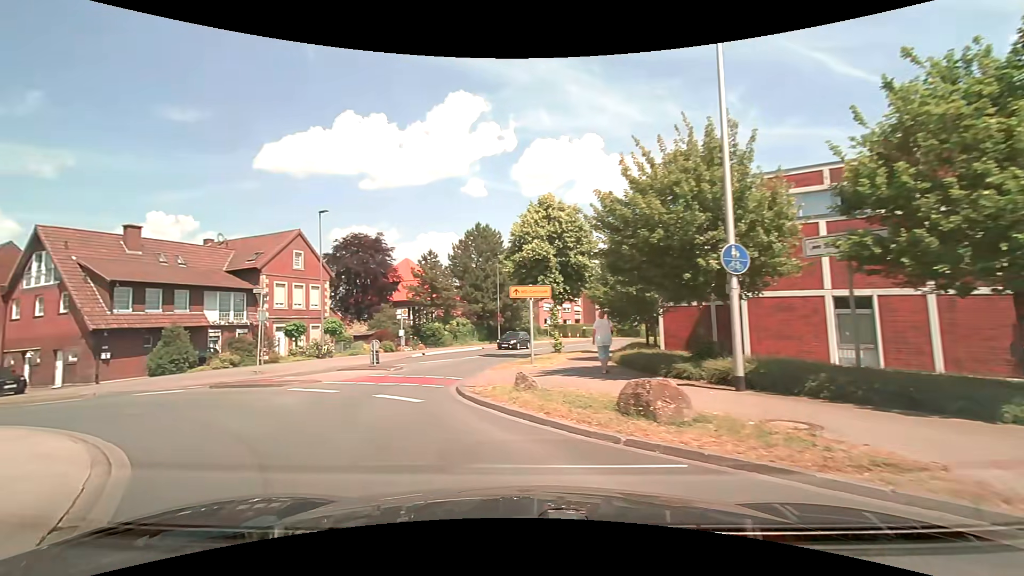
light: Day
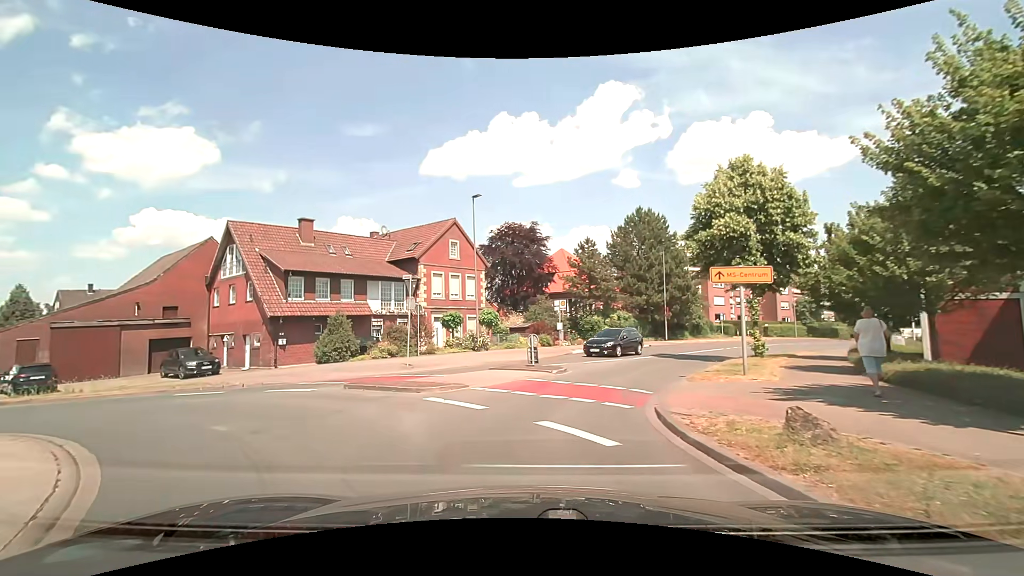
(-0.7, +4.1) m; -19°
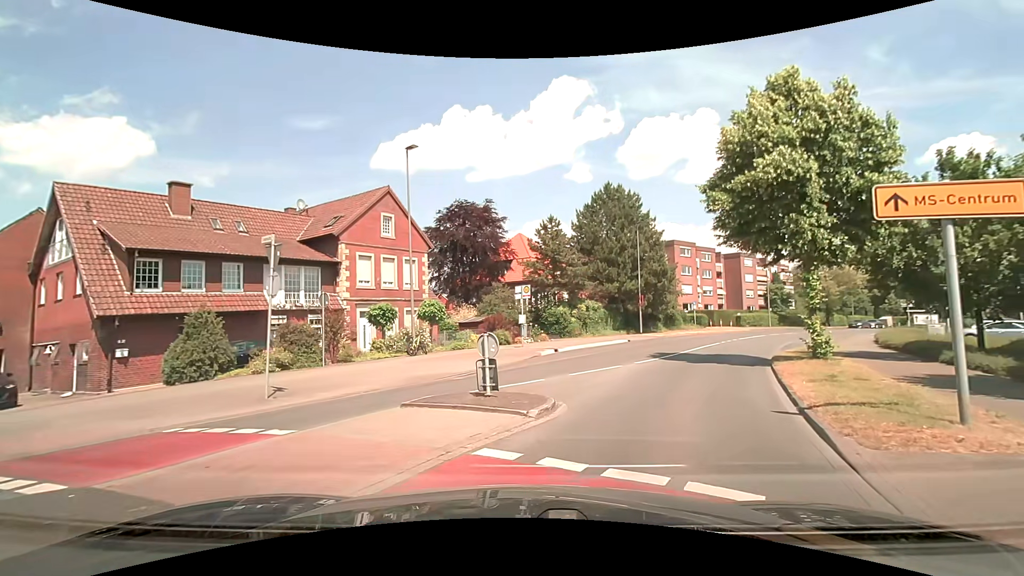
(+0.1, +8.2) m; +6°
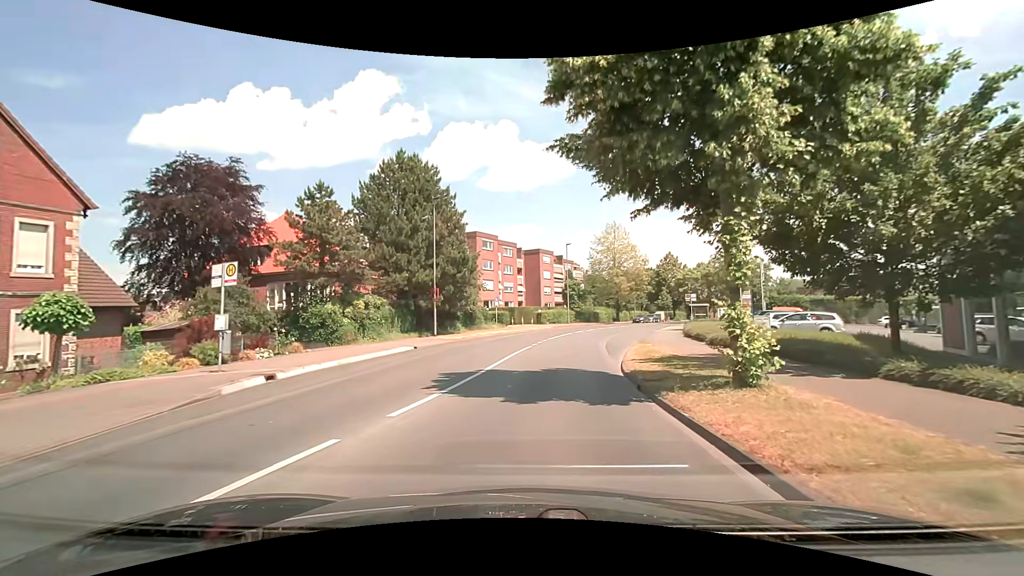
(+2.1, +9.9) m; +23°
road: secondary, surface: asphalt
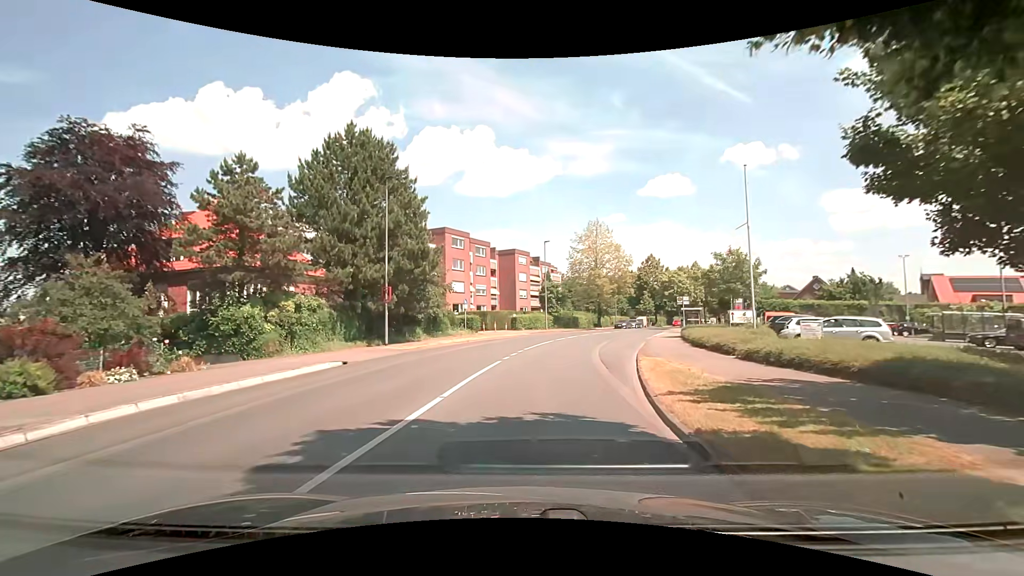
(+0.1, +6.5) m; +3°
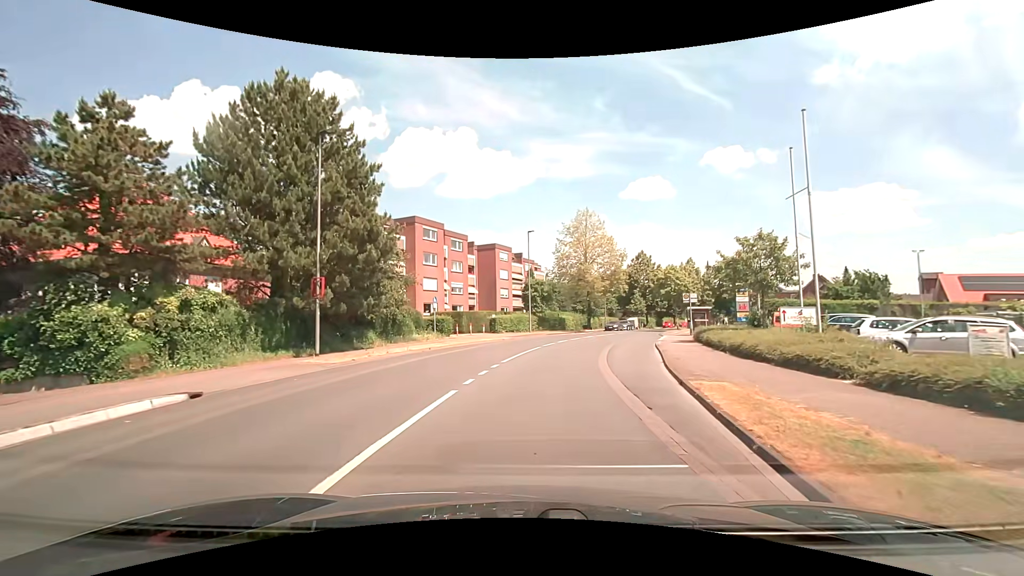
(+0.1, +7.5) m; +2°
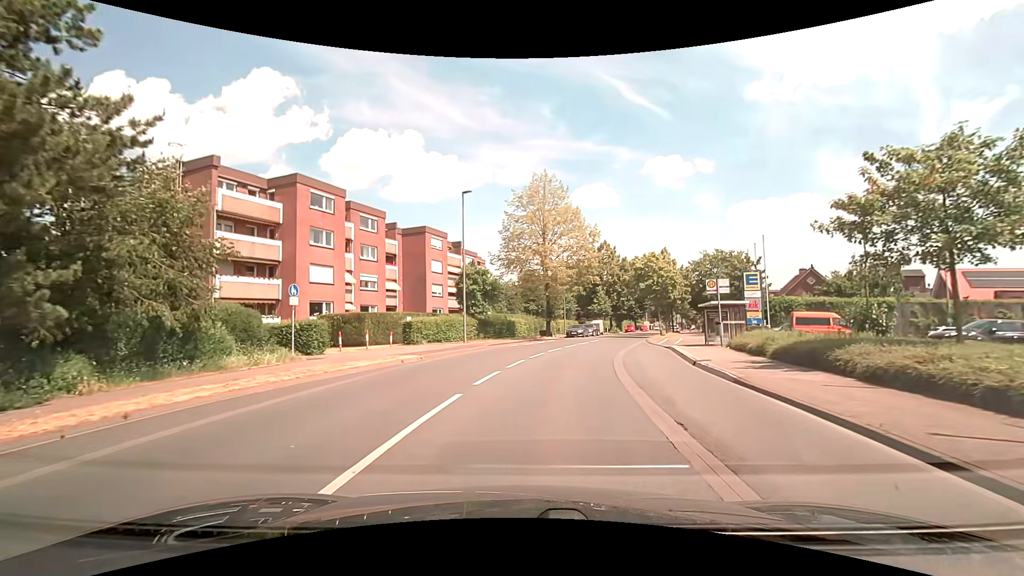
(+0.7, +16.6) m; +6°
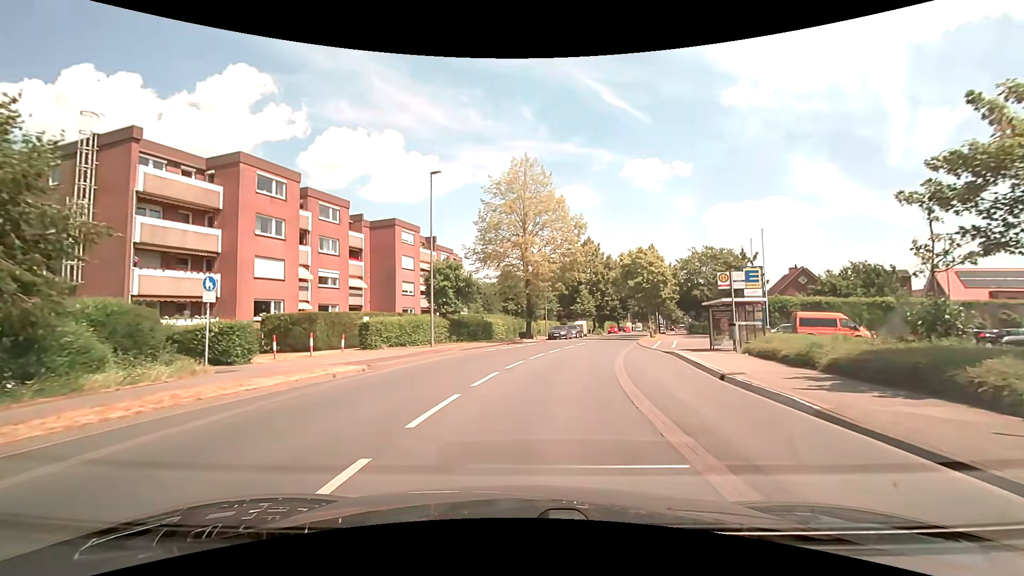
(+0.1, +4.5) m; +2°
(+1, +10) (+2, +20) (+4, +30) (+6, +39) (+9, +49) (+12, +59) (+15, +68) (+18, +78) (+21, +87) (+24, +97) m
